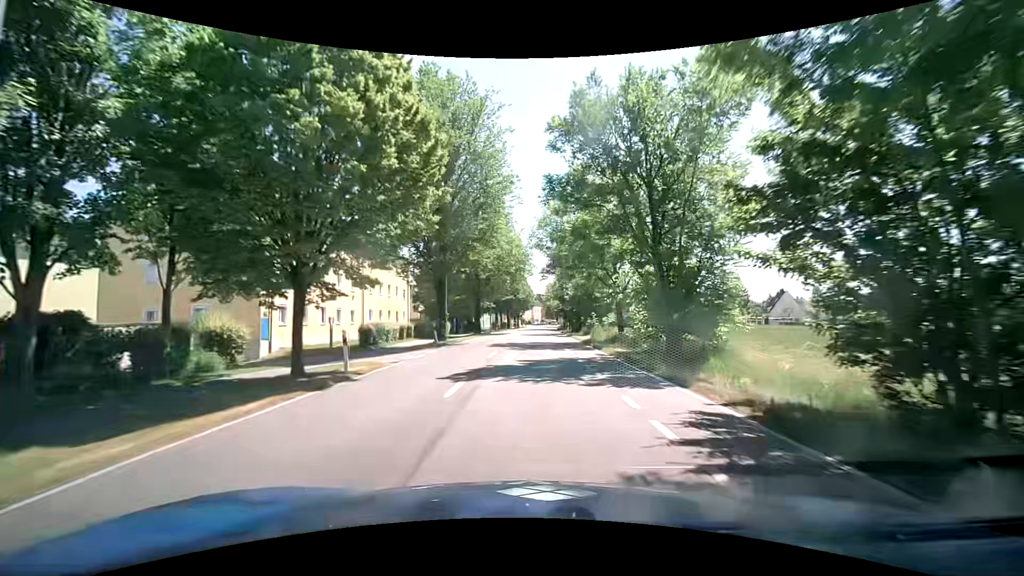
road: tertiary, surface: asphalt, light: Day
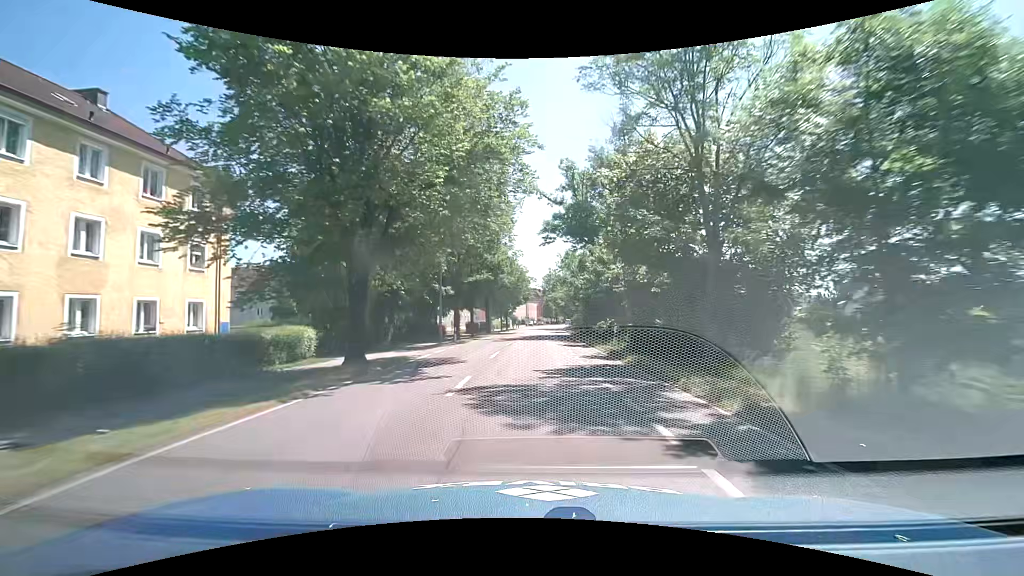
(+0.5, +36.2) m; +1°
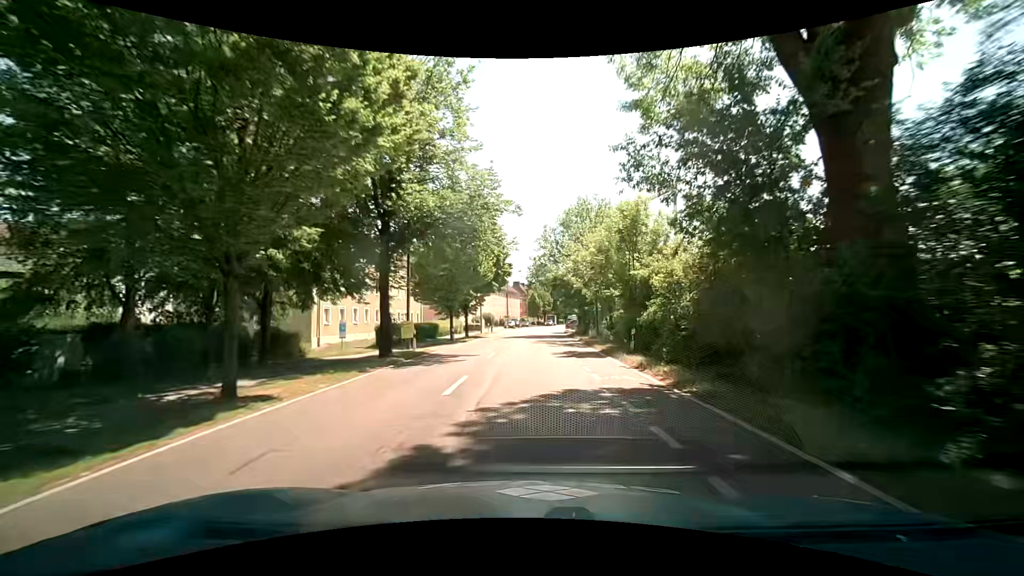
(+0.4, +36.4) m; +2°
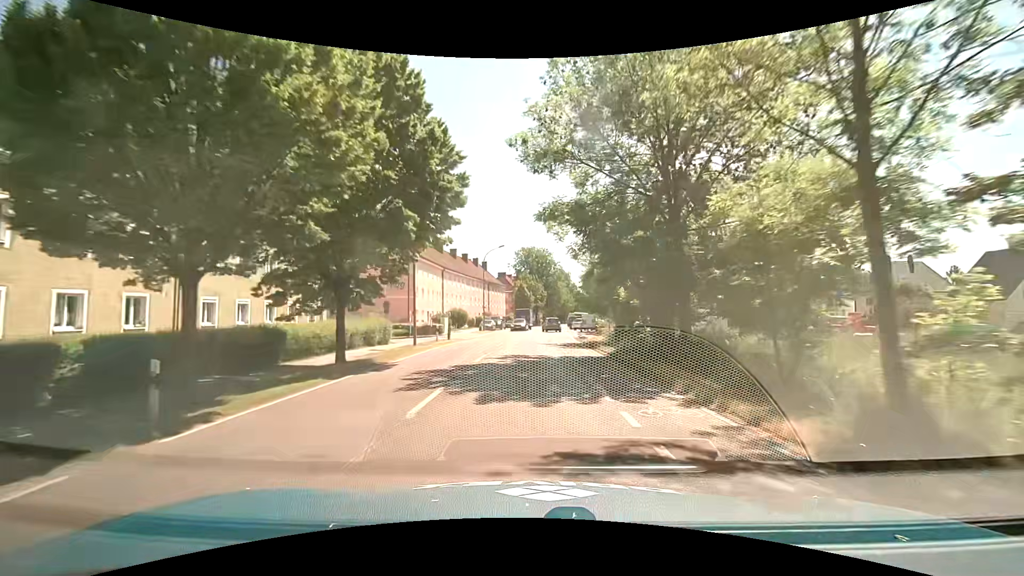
(+0.3, +29.1) m; +1°
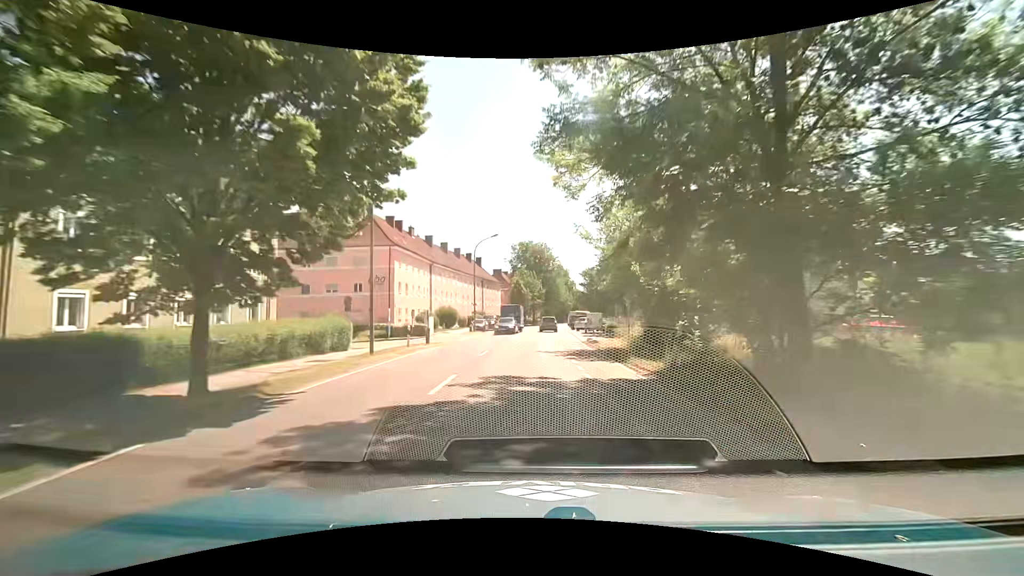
(+0.1, +7.2) m; +2°
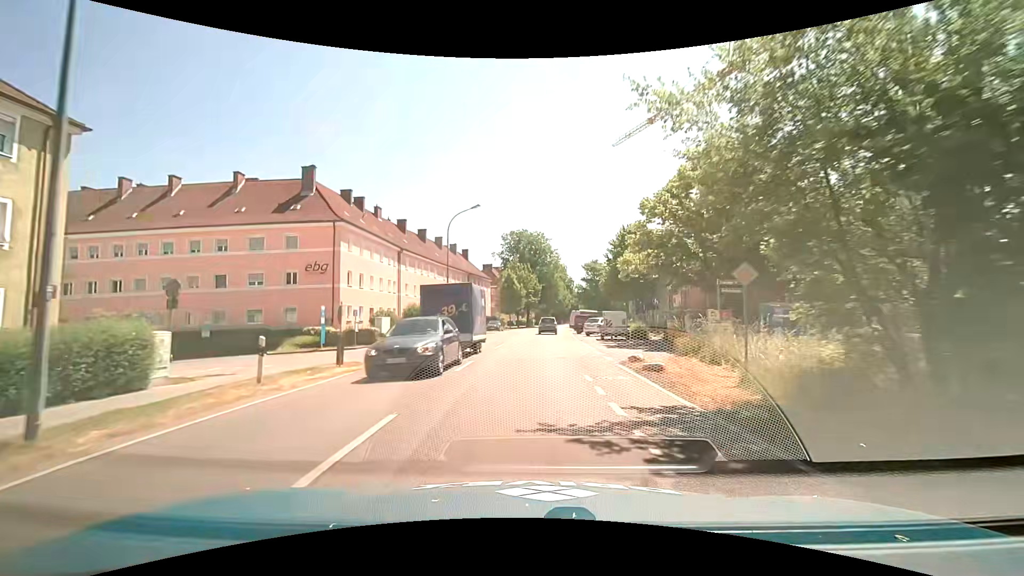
(-0.2, +14.1) m; 0°
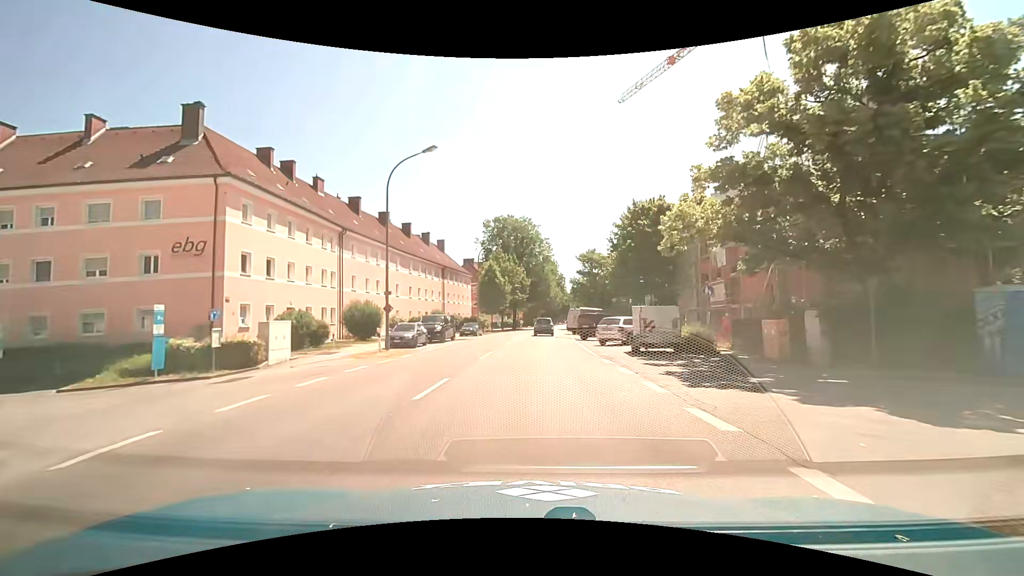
(+0.1, +13.7) m; +1°
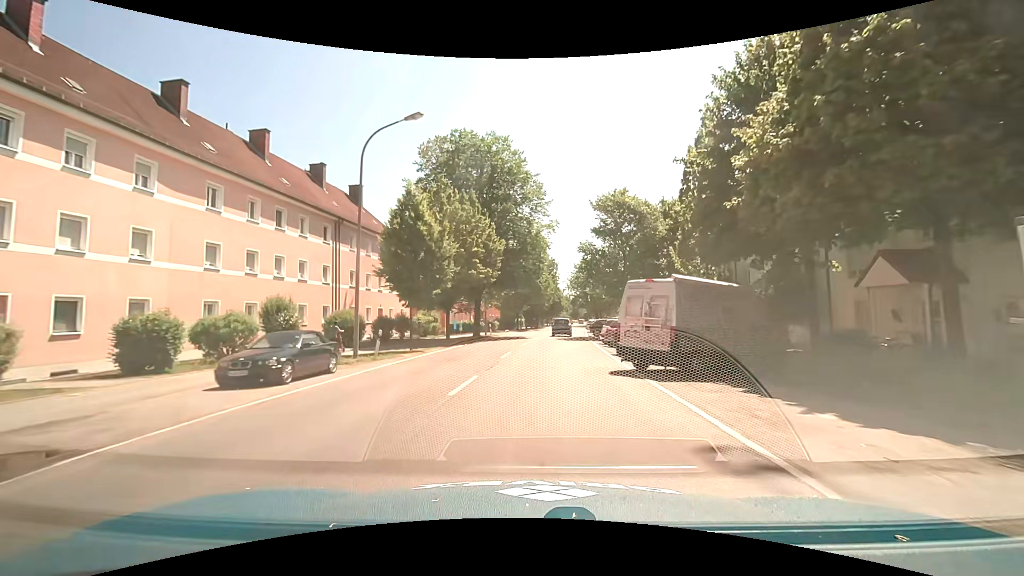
(+0.8, +35.0) m; +2°
(0, +10) (+1, +20) (+1, +30) (+2, +40) (+3, +50) (+4, +60) (+5, +70) (+6, +80) (+7, +90) (+8, +100) m
